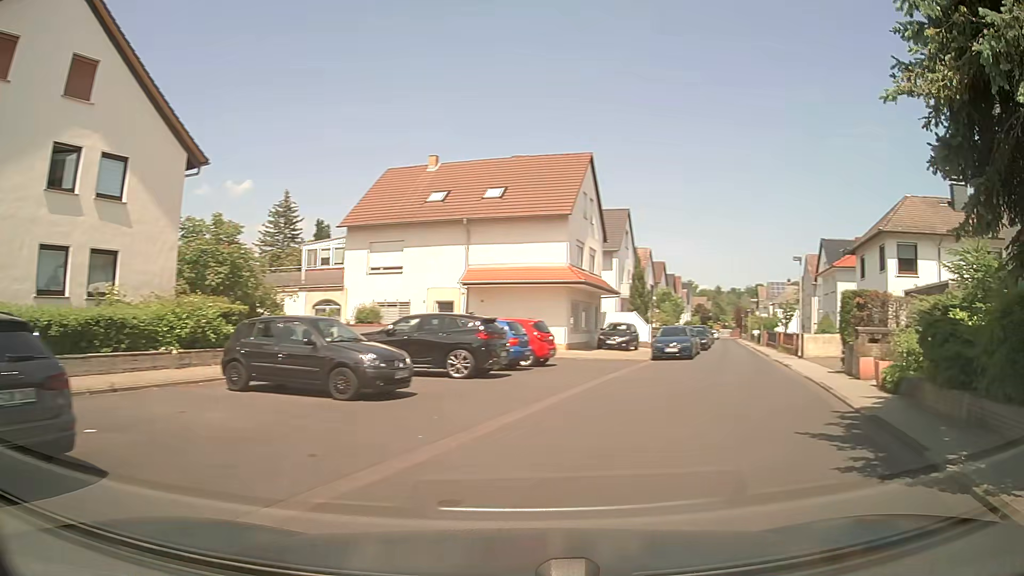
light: Day
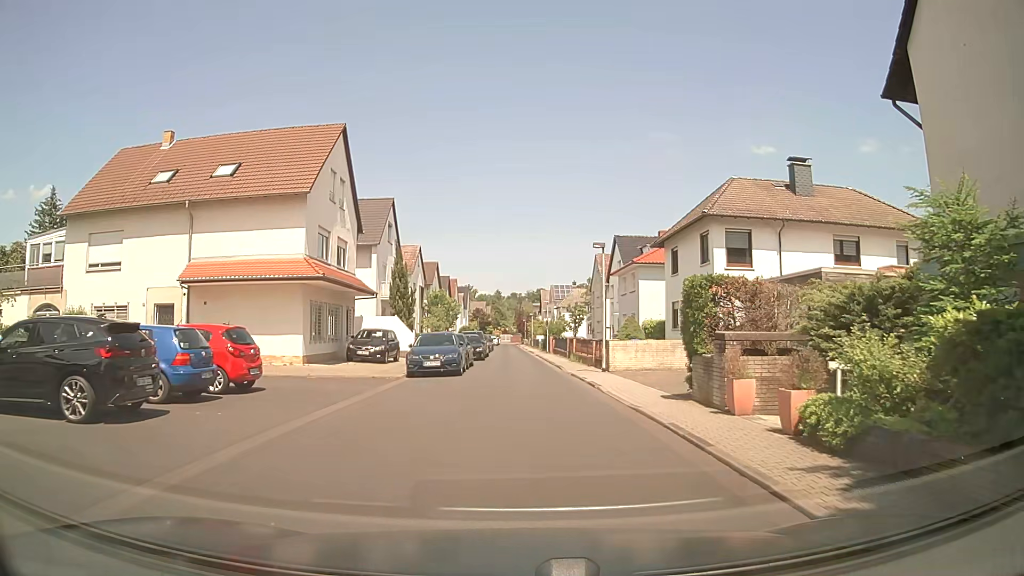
(+1.6, +6.8) m; +19°
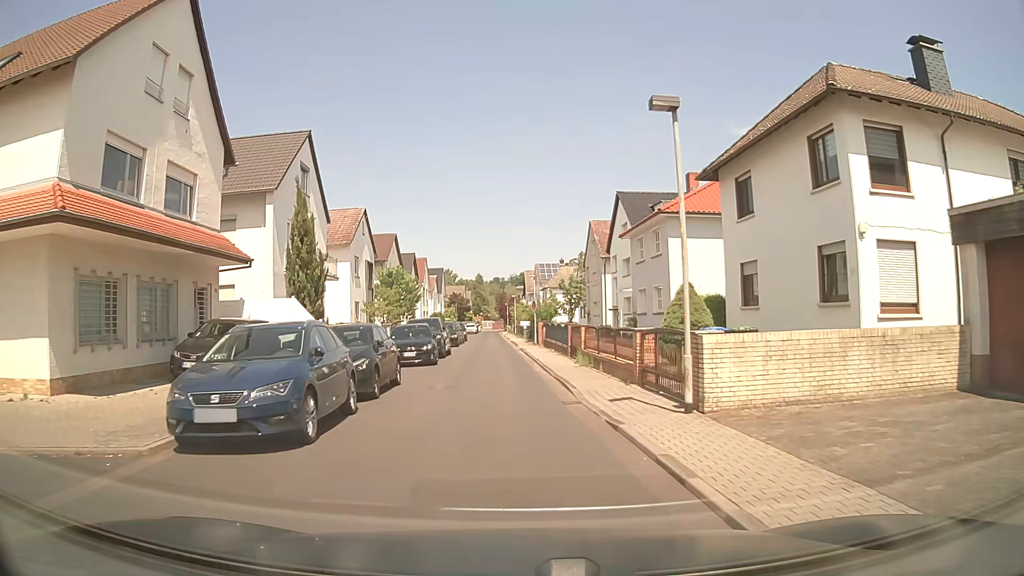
(+0.3, +14.4) m; +2°
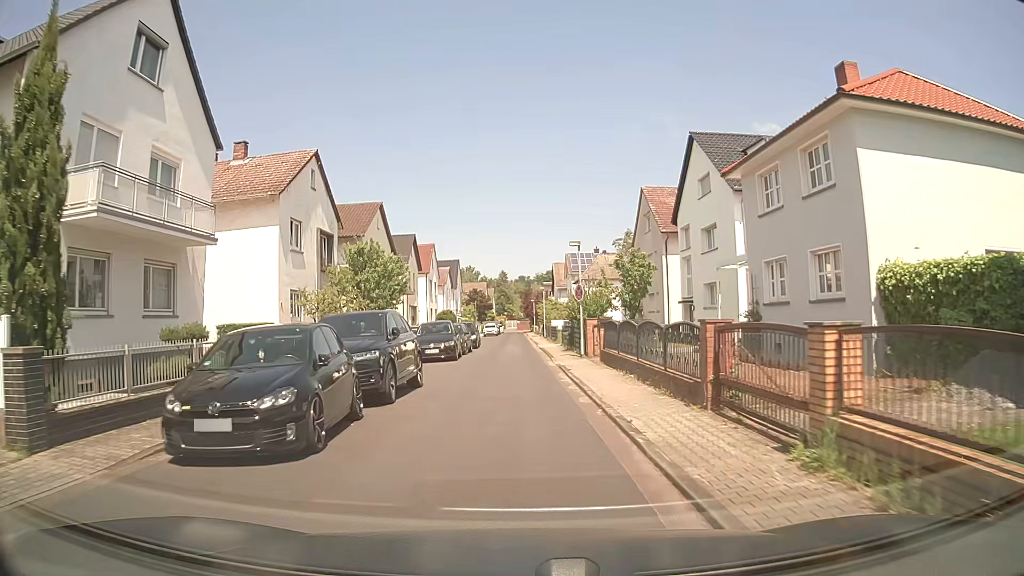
(-0.5, +16.0) m; -3°
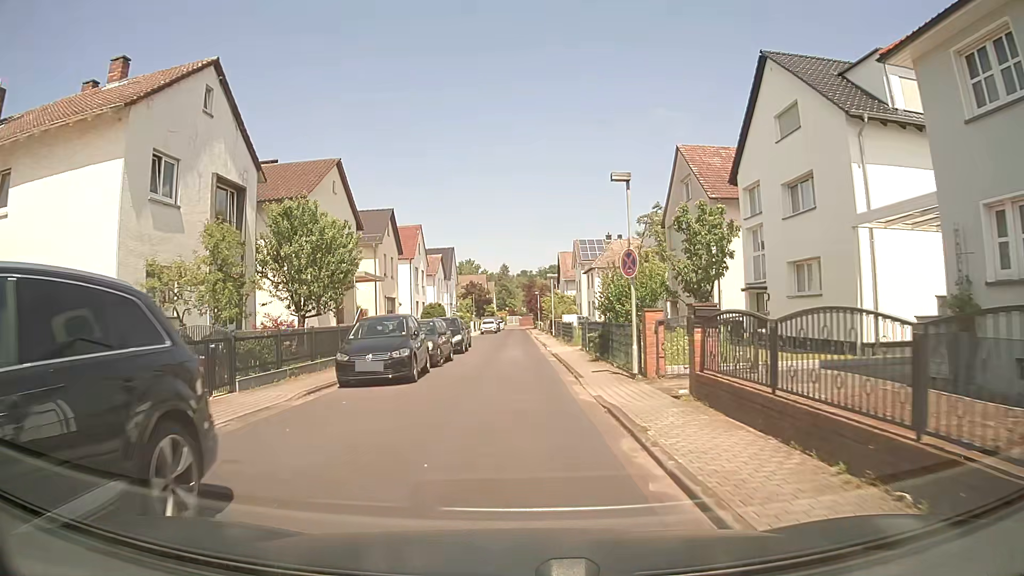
(0.0, +11.0) m; 0°
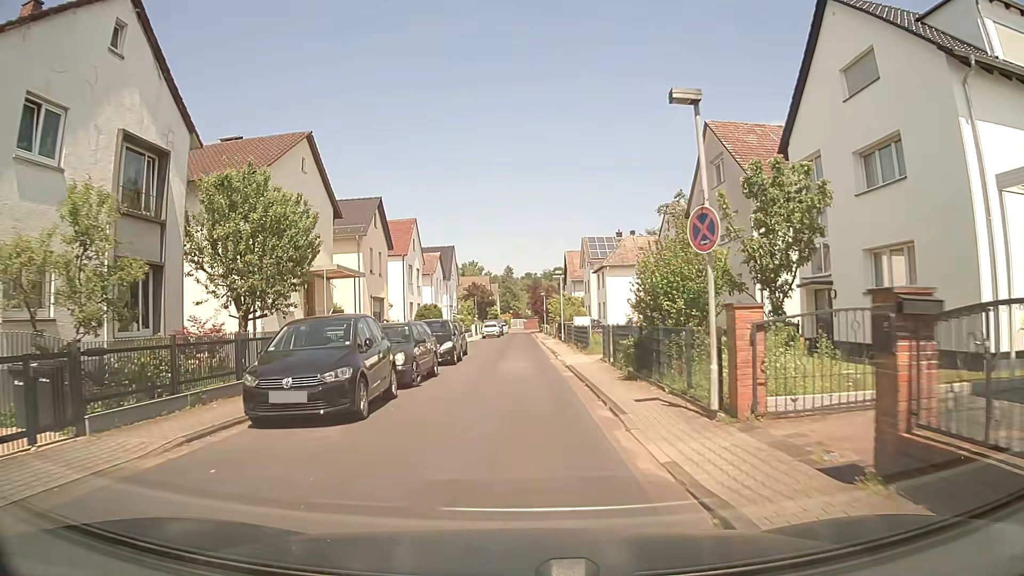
(-0.1, +5.5) m; -1°
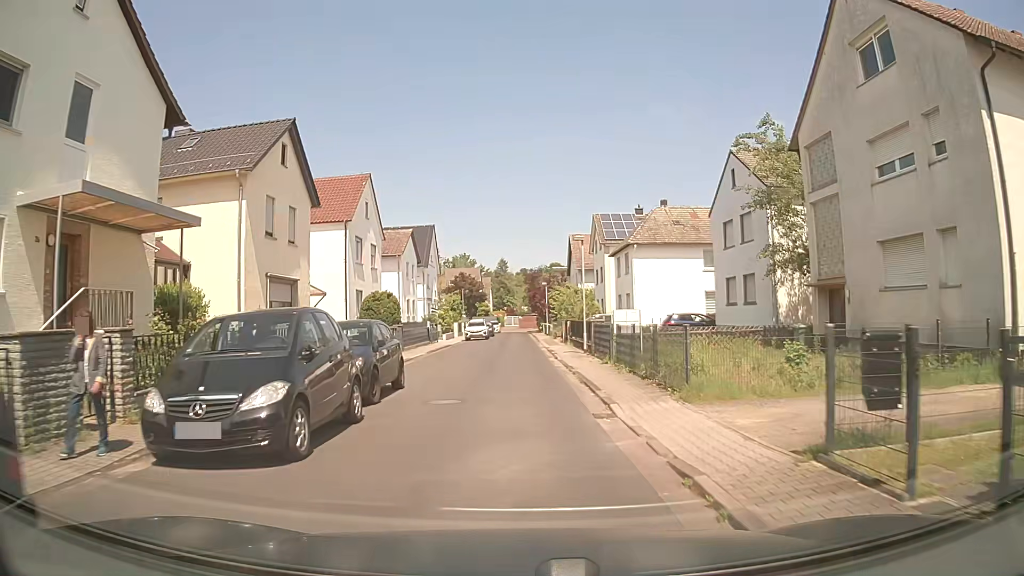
(0.0, +16.0) m; 0°
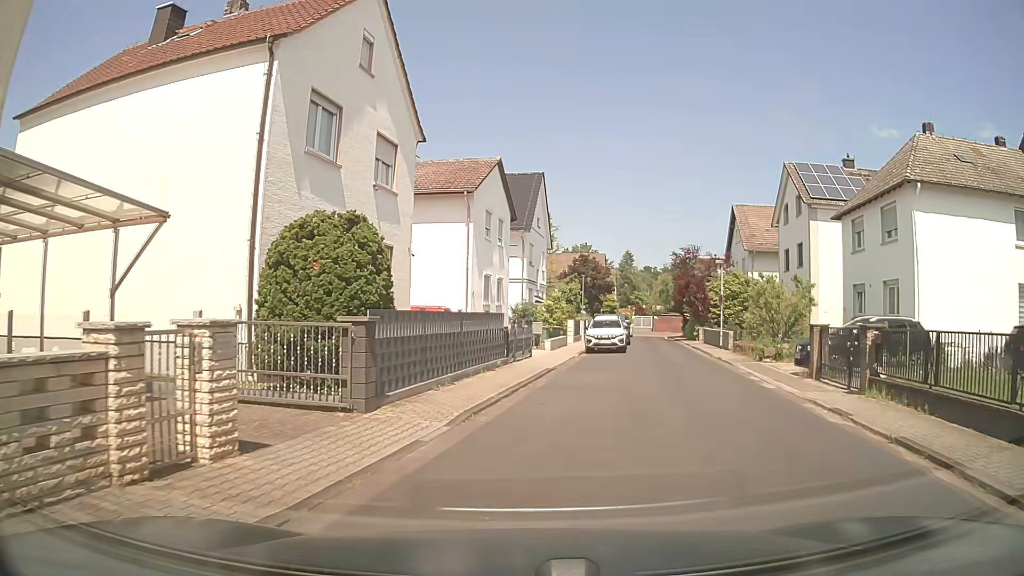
(-1.3, +22.5) m; -9°
